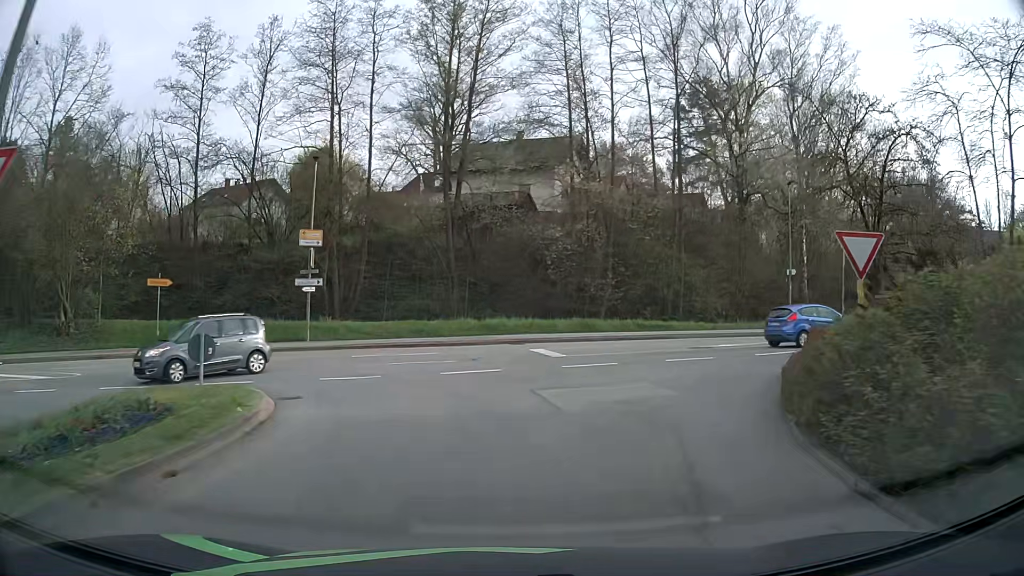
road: unclassified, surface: asphalt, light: Day
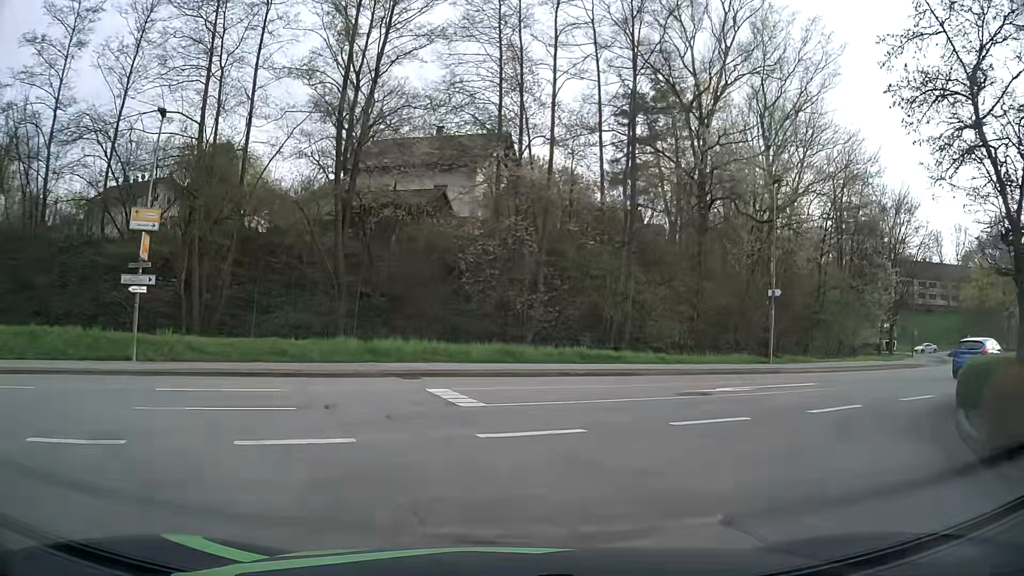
(+0.3, +8.3) m; +6°
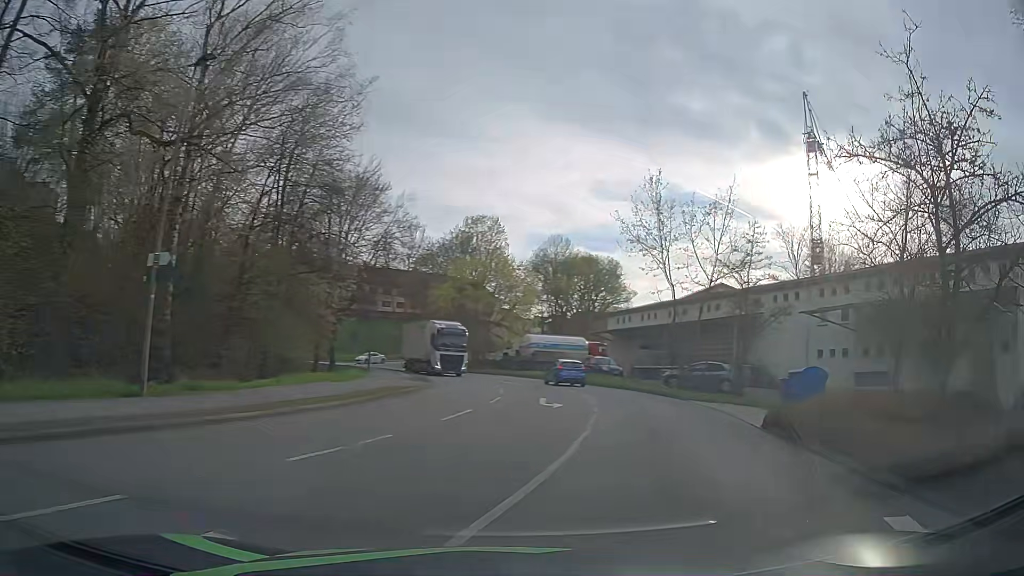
(+5.2, +13.8) m; +49°
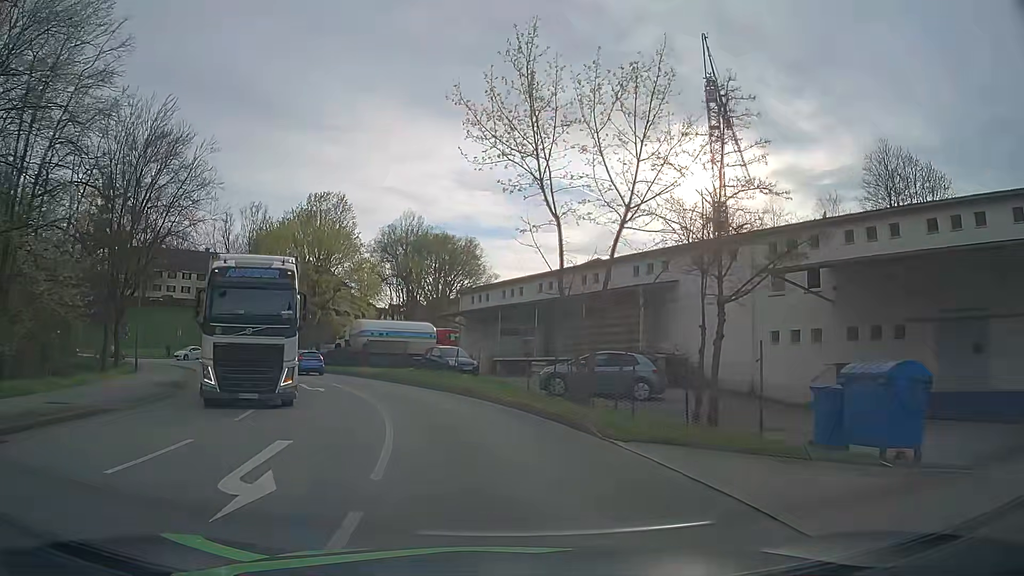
(+2.6, +13.1) m; +14°
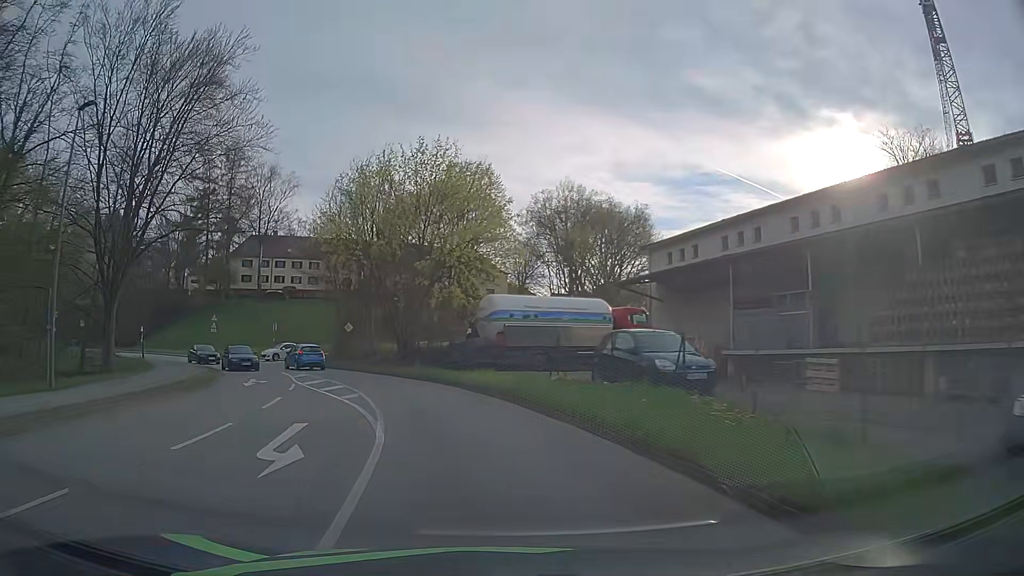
(-2.0, +17.6) m; -15°
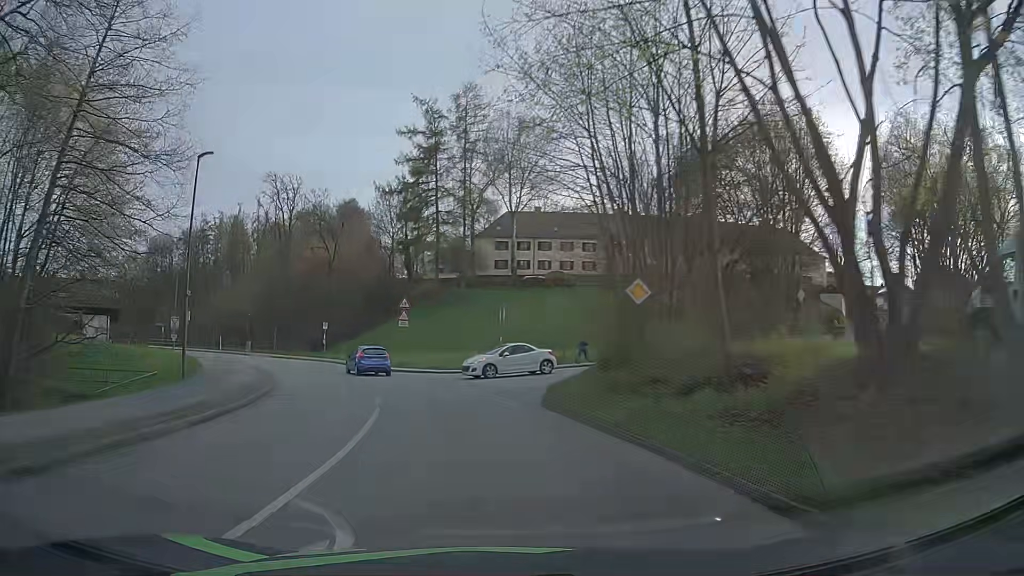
(-5.6, +27.5) m; -24°
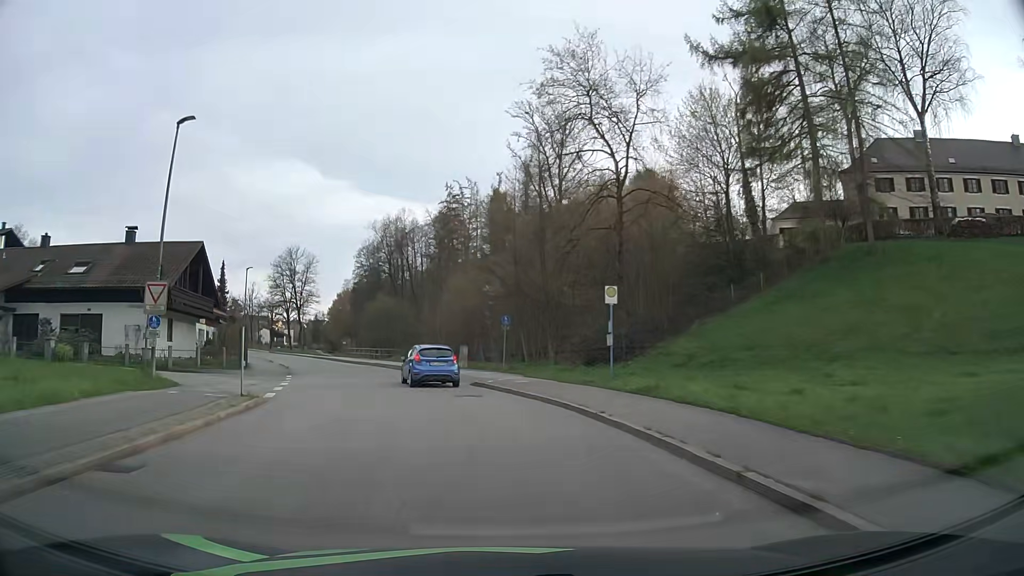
(-9.2, +37.9) m; -26°
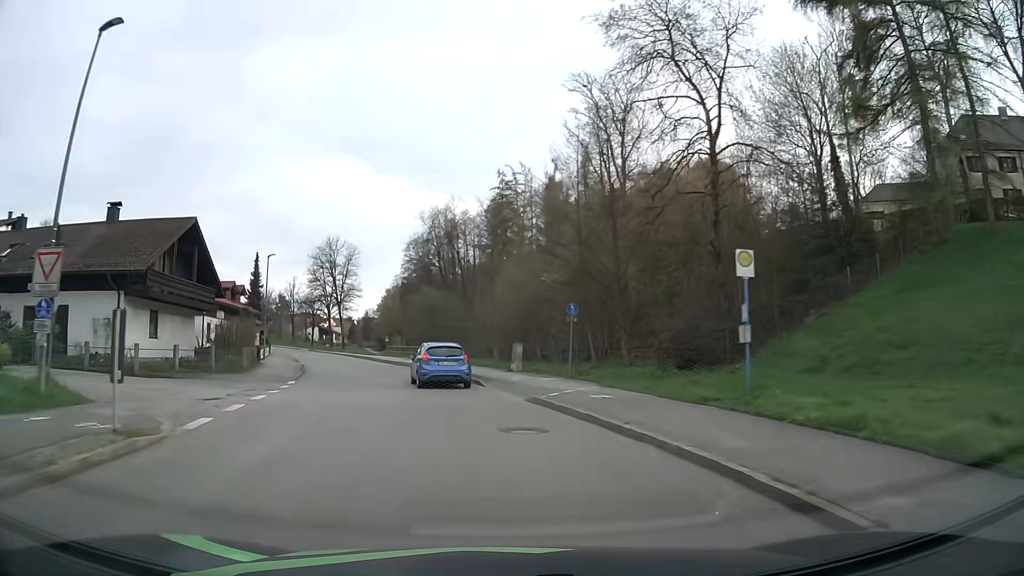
(-0.3, +7.8) m; -5°
(0, +10) (-2, +20) (-4, +30) (-7, +39) (-10, +49) (-13, +58) (-17, +68) (-21, +77) (-25, +86) (-29, +95) m
